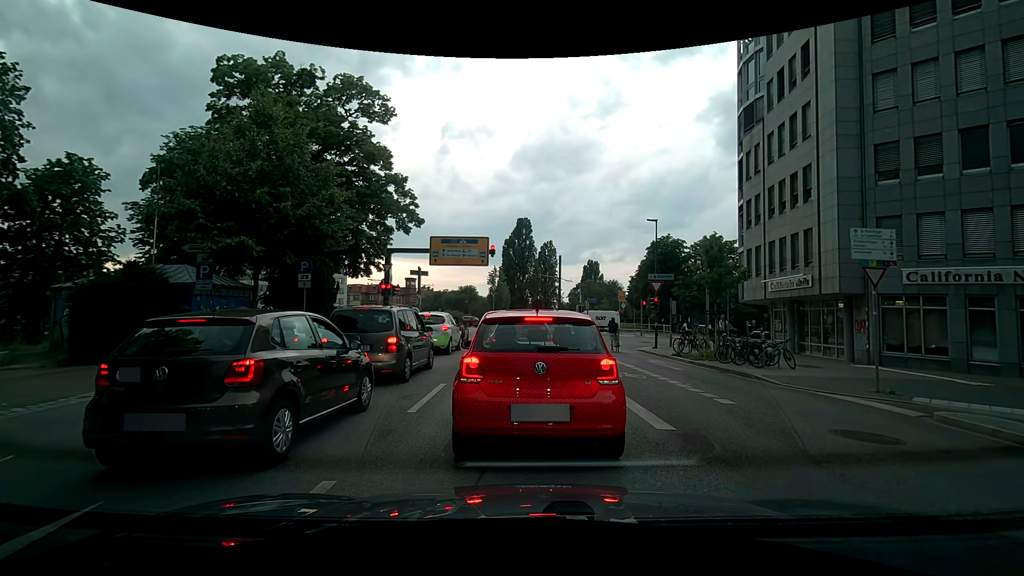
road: primary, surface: asphalt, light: Day
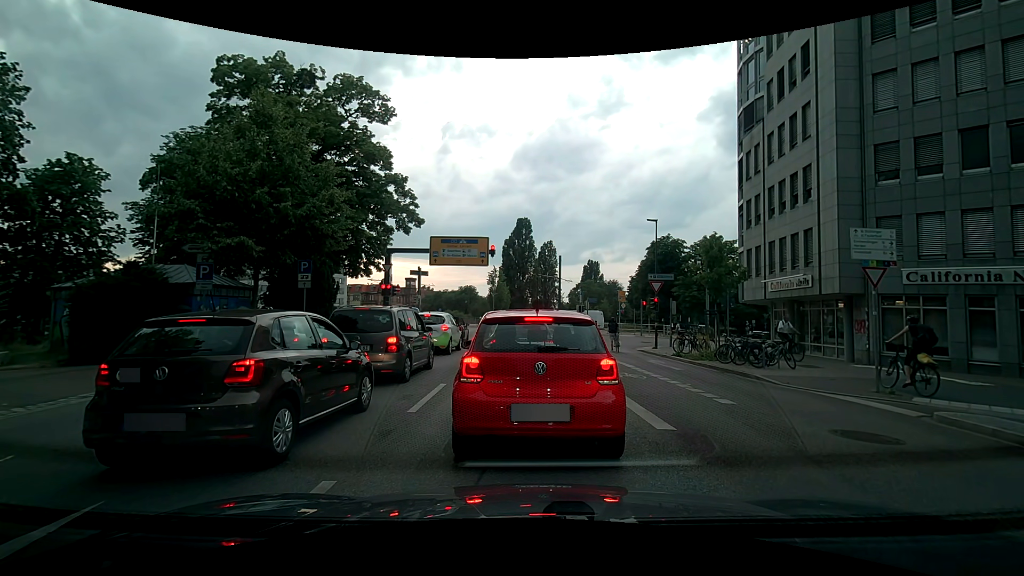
(0.0, 0.0) m; 0°
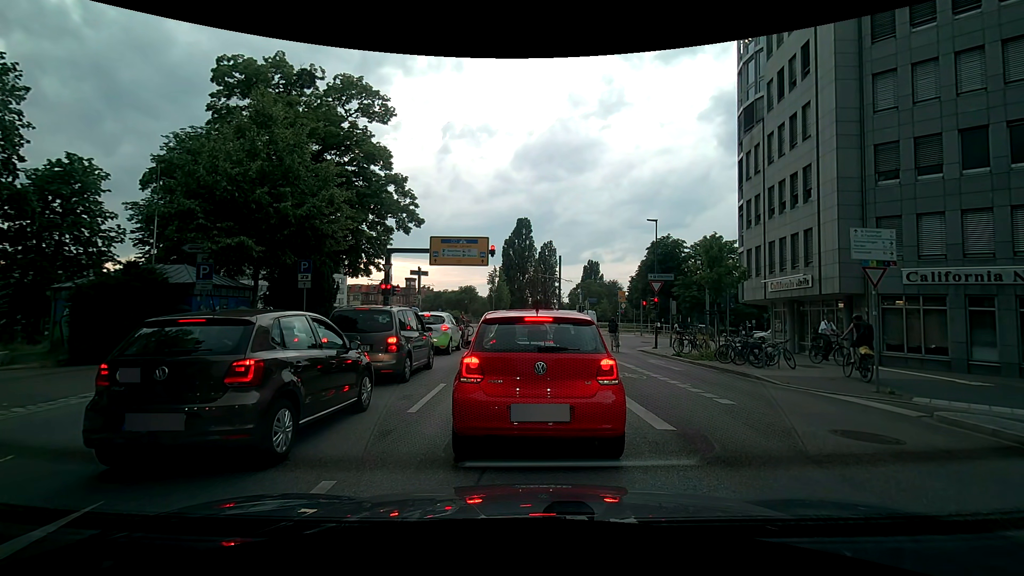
(0.0, 0.0) m; 0°
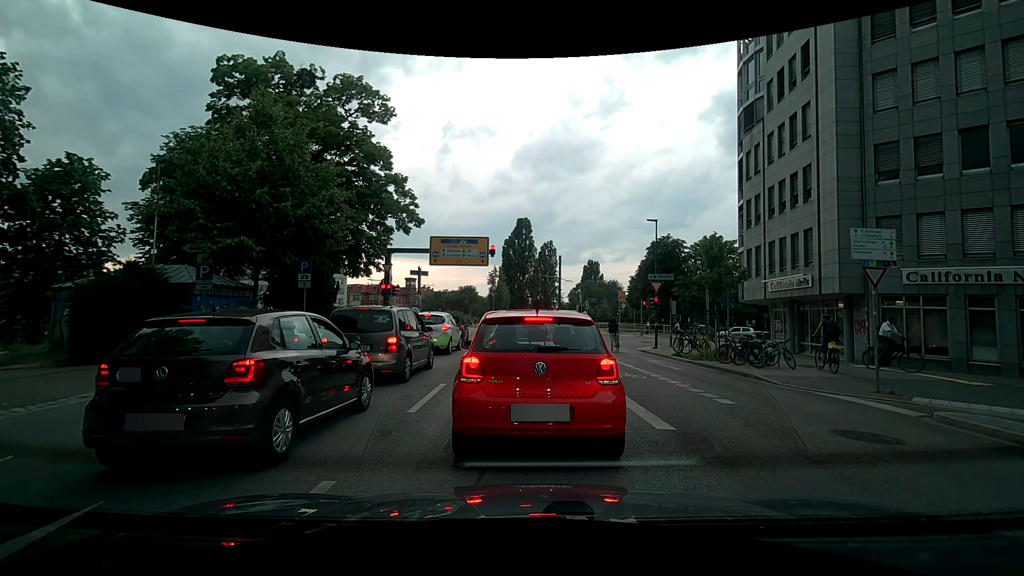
(0.0, 0.0) m; 0°
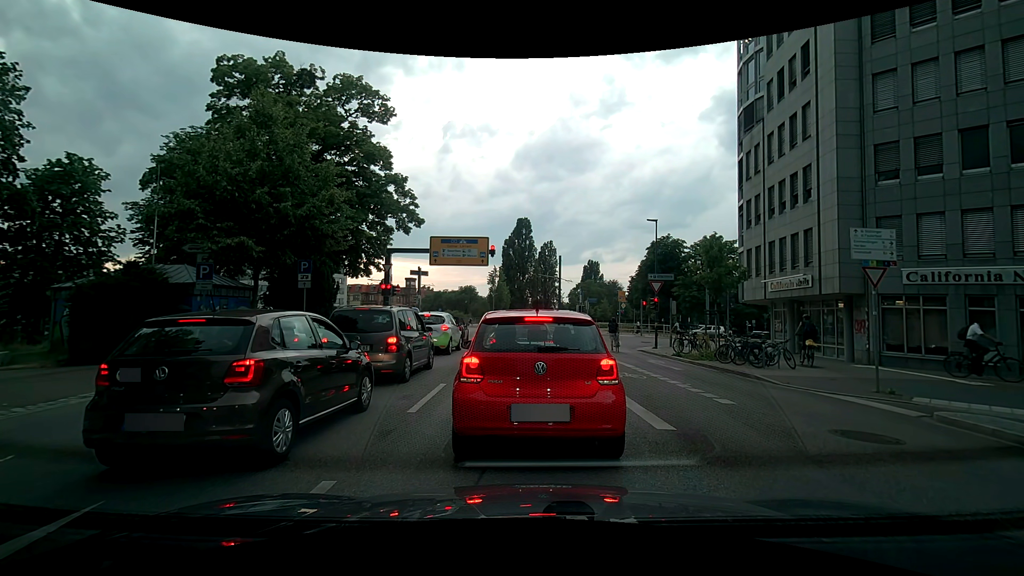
(0.0, 0.0) m; 0°
